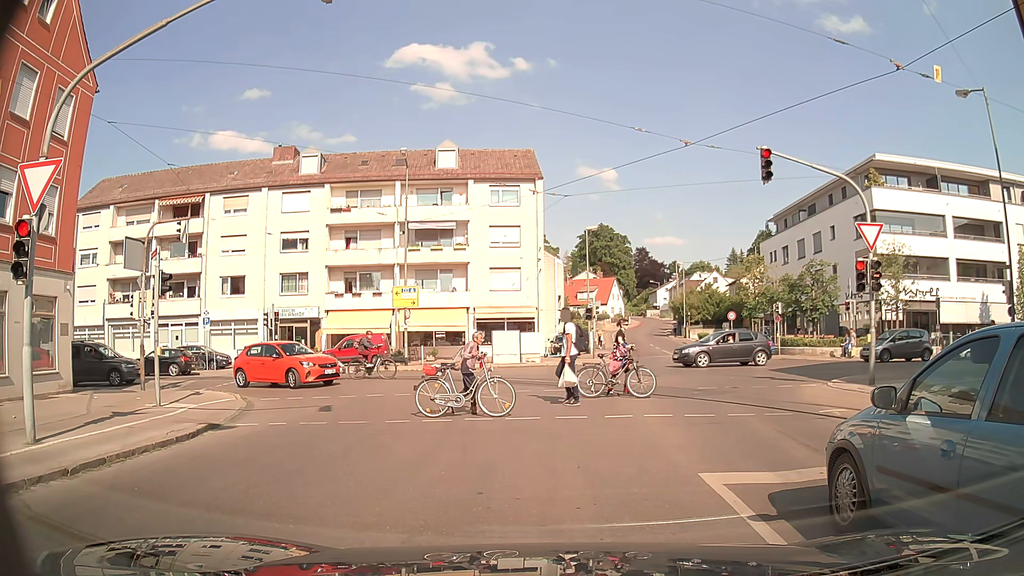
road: tertiary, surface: asphalt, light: Day
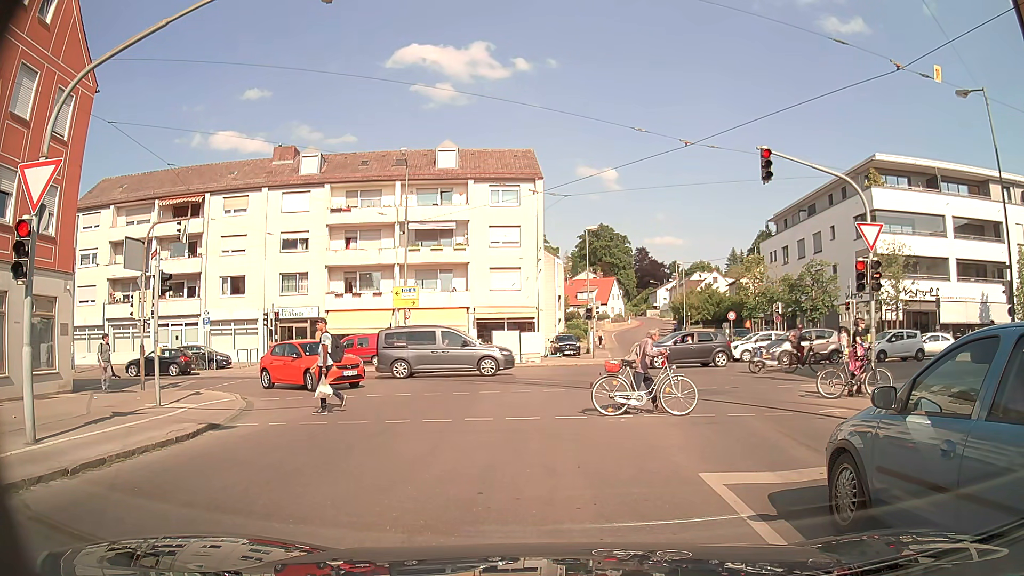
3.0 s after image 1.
(0.0, 0.0) m; 0°
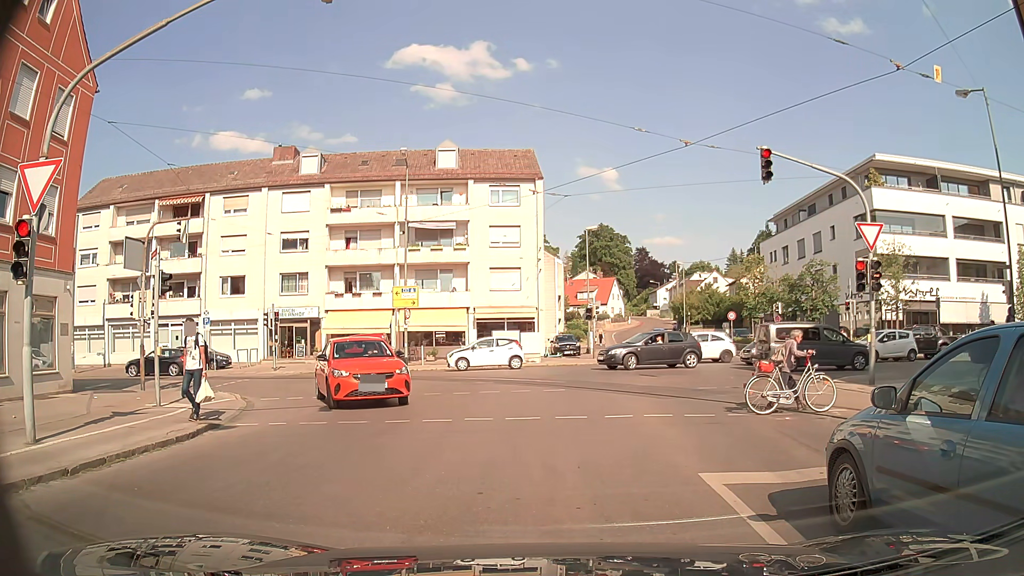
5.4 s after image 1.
(0.0, 0.0) m; 0°
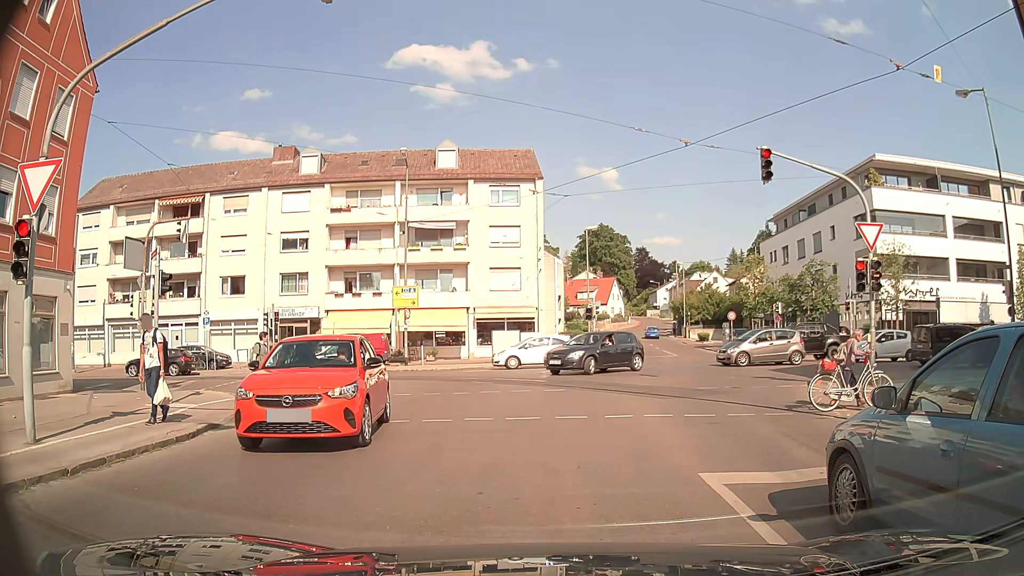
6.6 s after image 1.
(0.0, 0.0) m; 0°
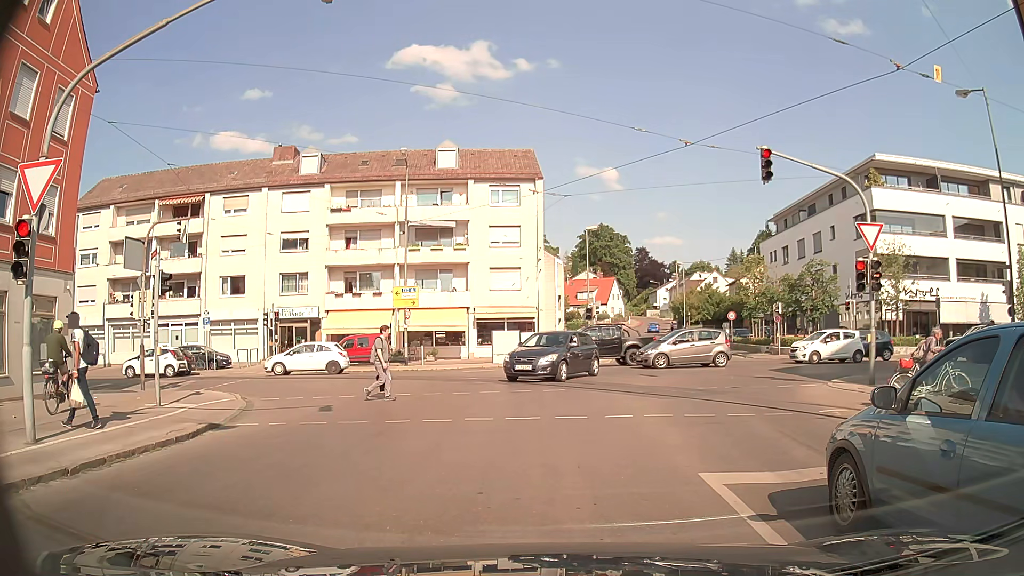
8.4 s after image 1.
(0.0, 0.0) m; 0°
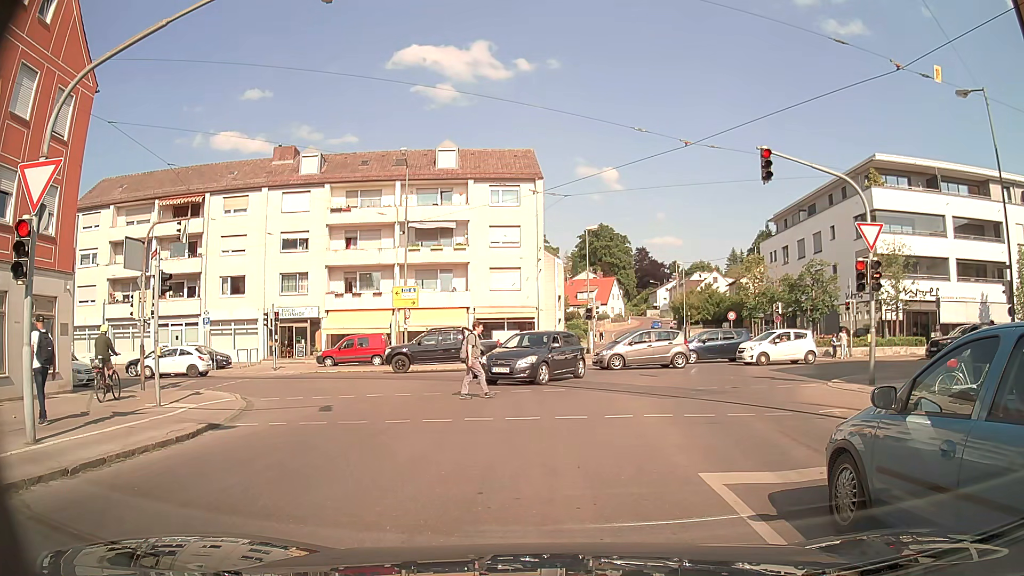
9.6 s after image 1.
(0.0, 0.0) m; 0°
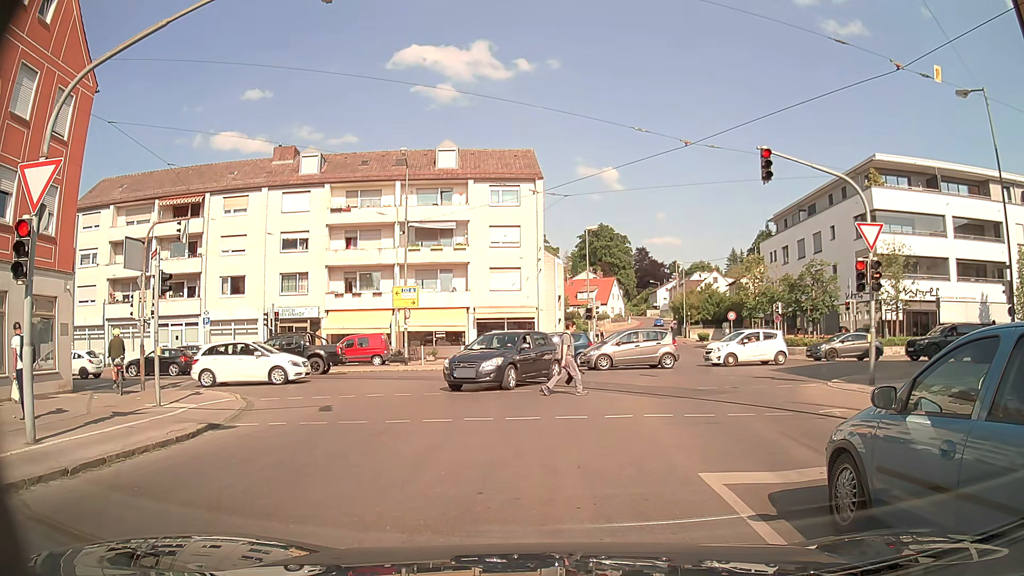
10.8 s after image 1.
(0.0, 0.0) m; 0°
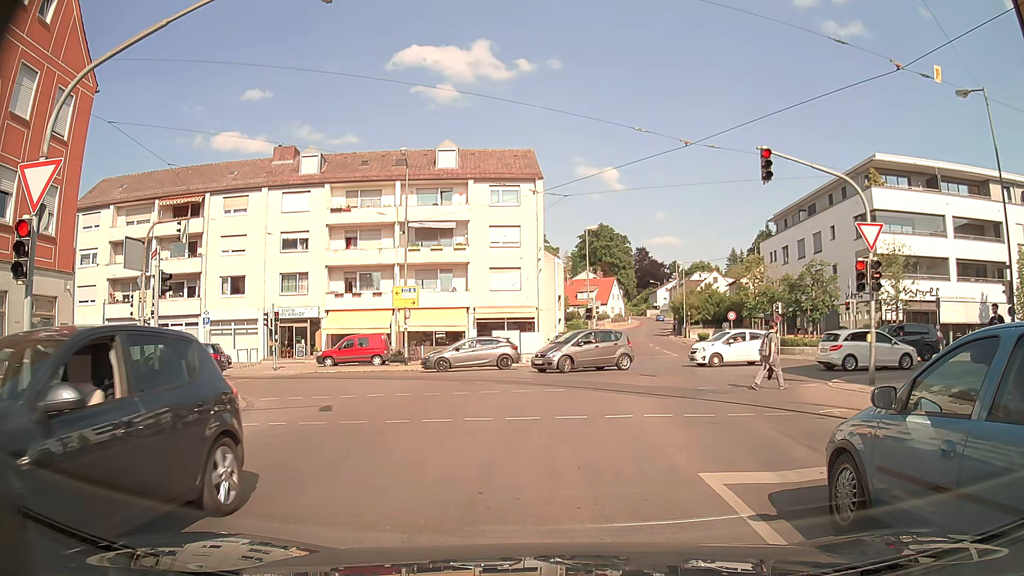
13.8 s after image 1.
(0.0, 0.0) m; 0°
(0, +10) (0, +20) (-6, +28) (-15, +30) (-25, +30) (-35, +29) (-45, +27) (-55, +25) (-65, +23) (-74, +21) m
